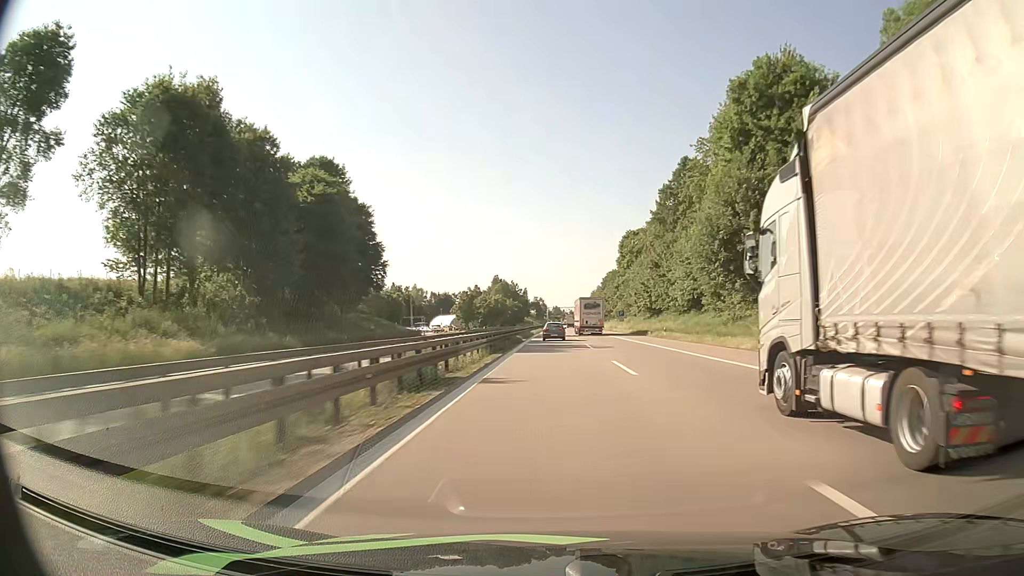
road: motorway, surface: asphalt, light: Day
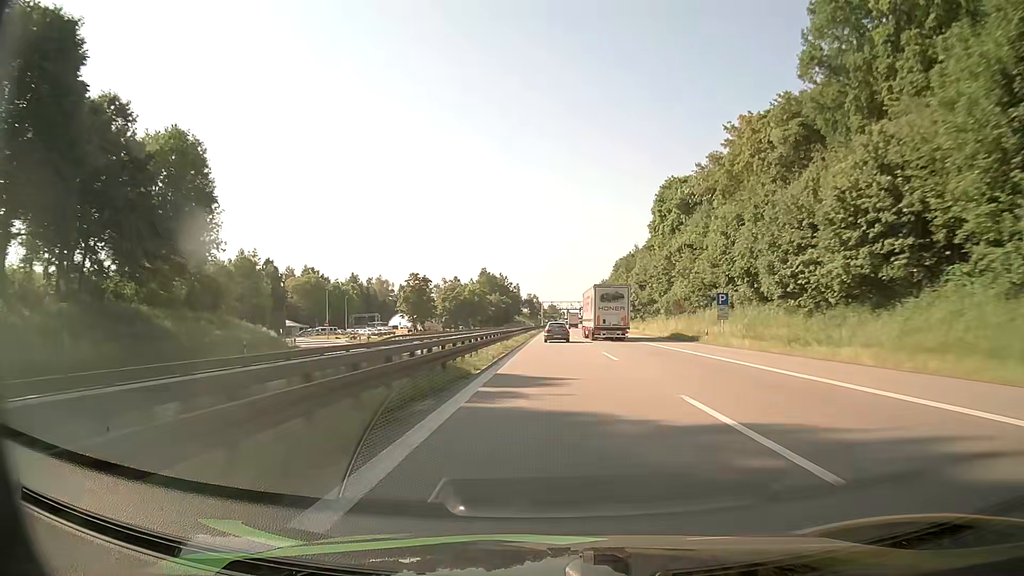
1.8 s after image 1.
(+0.1, +65.3) m; 0°
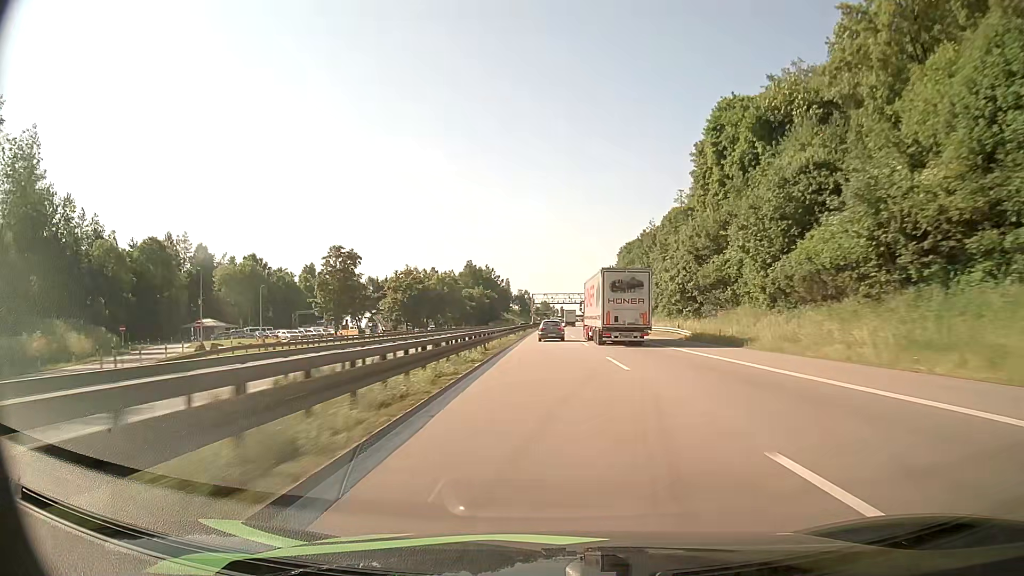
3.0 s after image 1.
(+0.2, +41.4) m; +1°
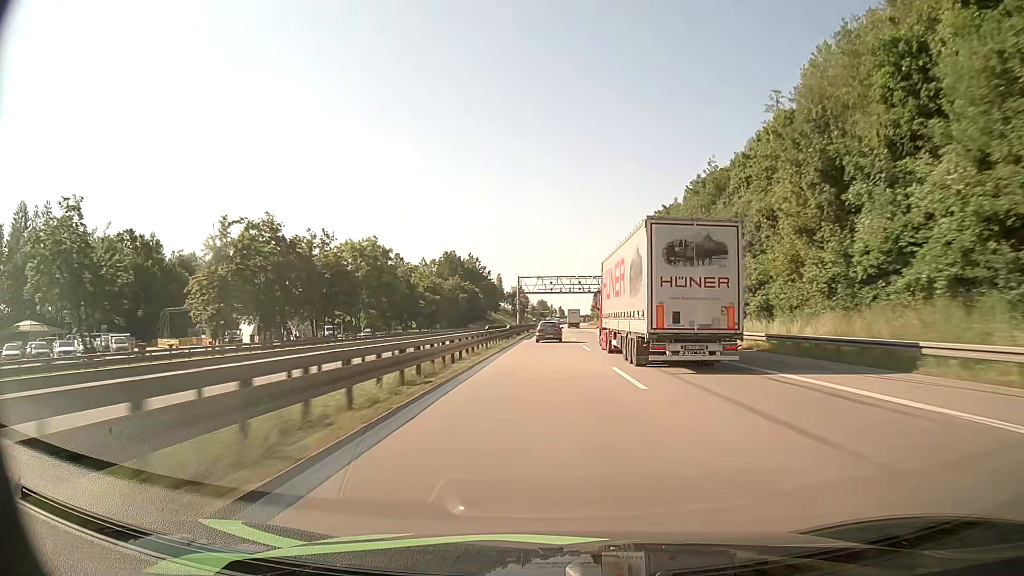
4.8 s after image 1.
(+0.1, +58.9) m; 0°
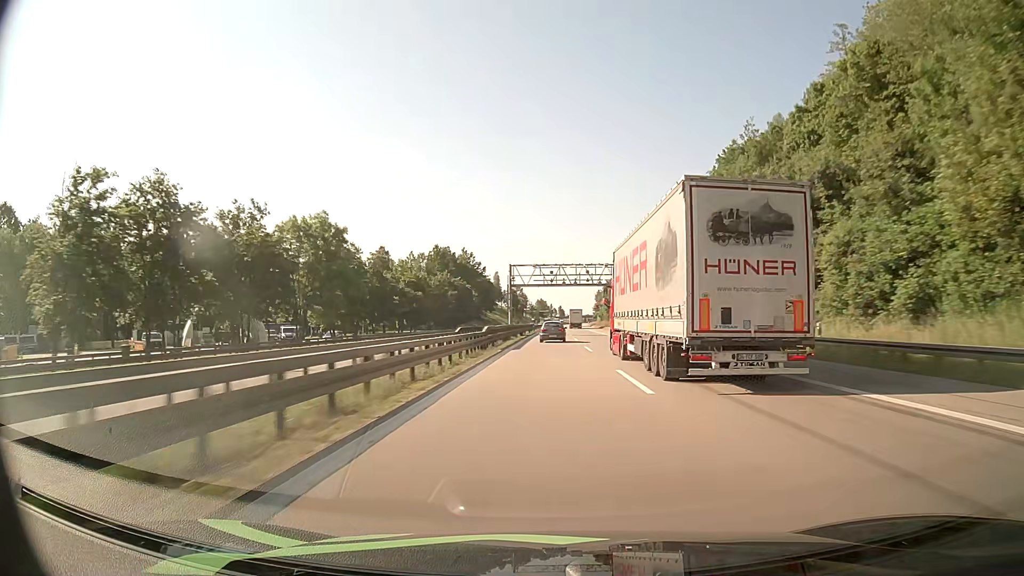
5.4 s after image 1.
(0.0, +18.8) m; 0°
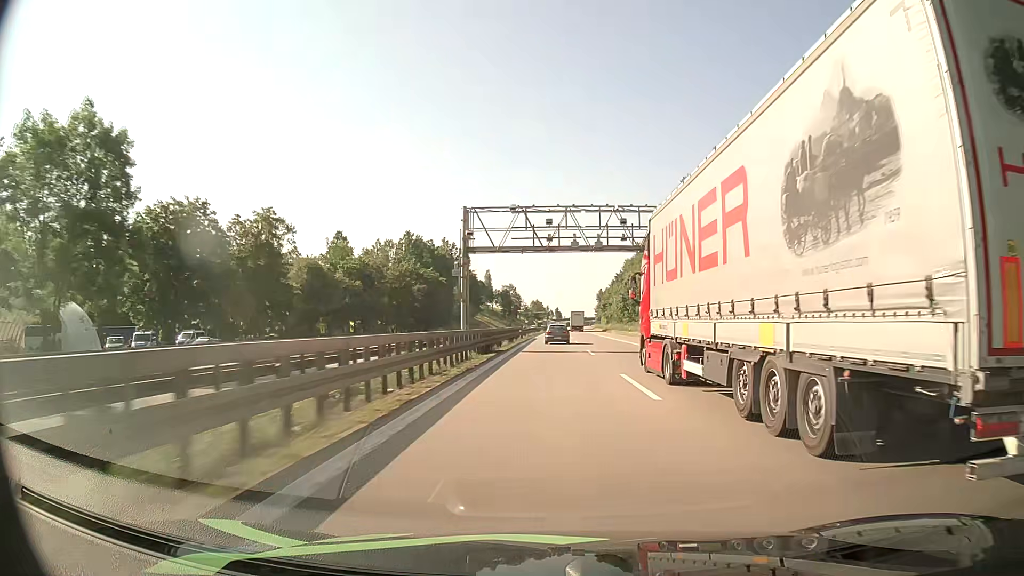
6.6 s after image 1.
(+0.1, +36.5) m; 0°
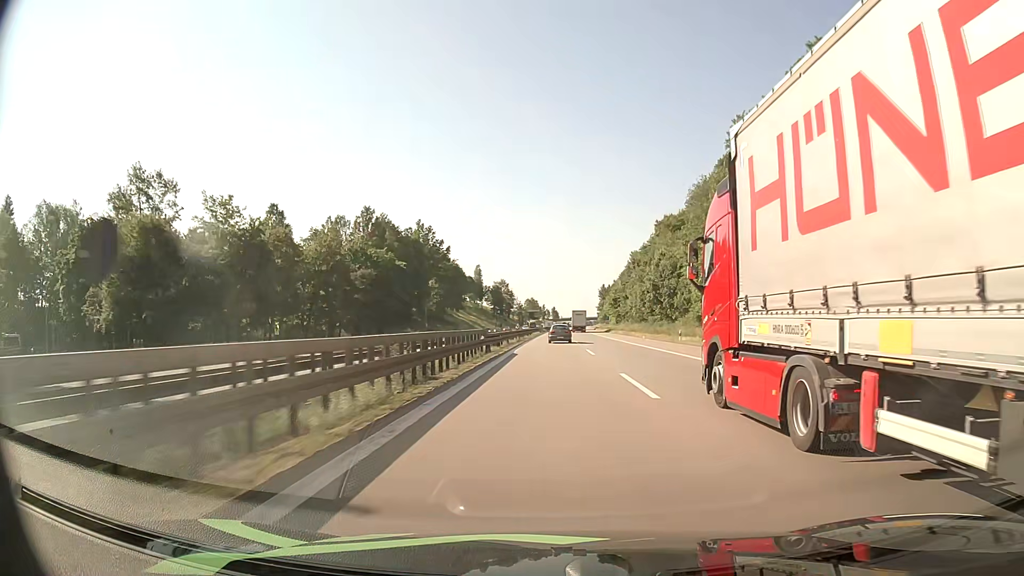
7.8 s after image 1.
(+0.1, +35.9) m; 0°
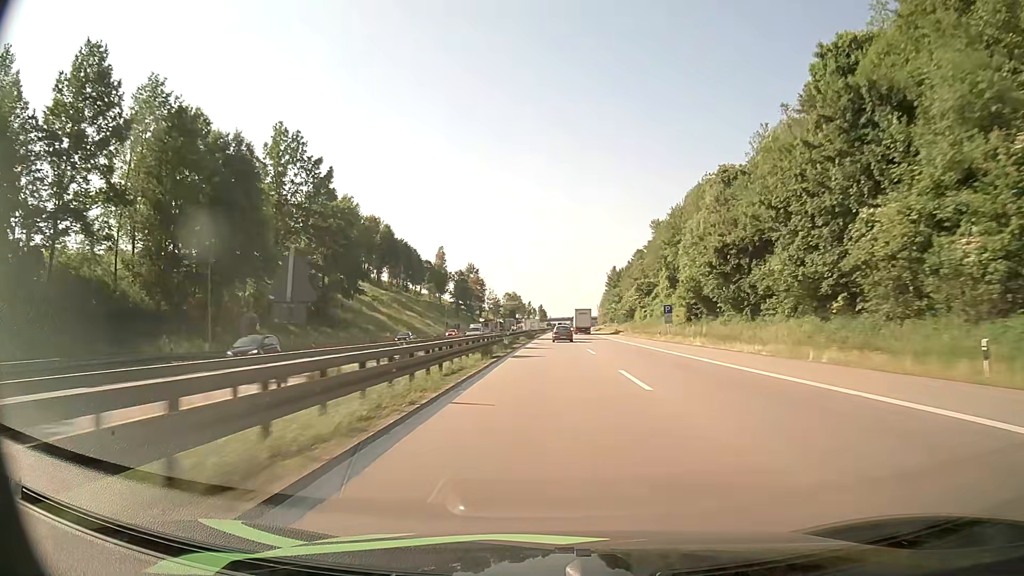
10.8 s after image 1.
(+0.9, +88.6) m; +1°
(0, +10) (0, +20) (0, +30) (0, +40) (0, +50) (+1, +60) (+1, +70) (+1, +80) (+1, +90) (+1, +100) m
